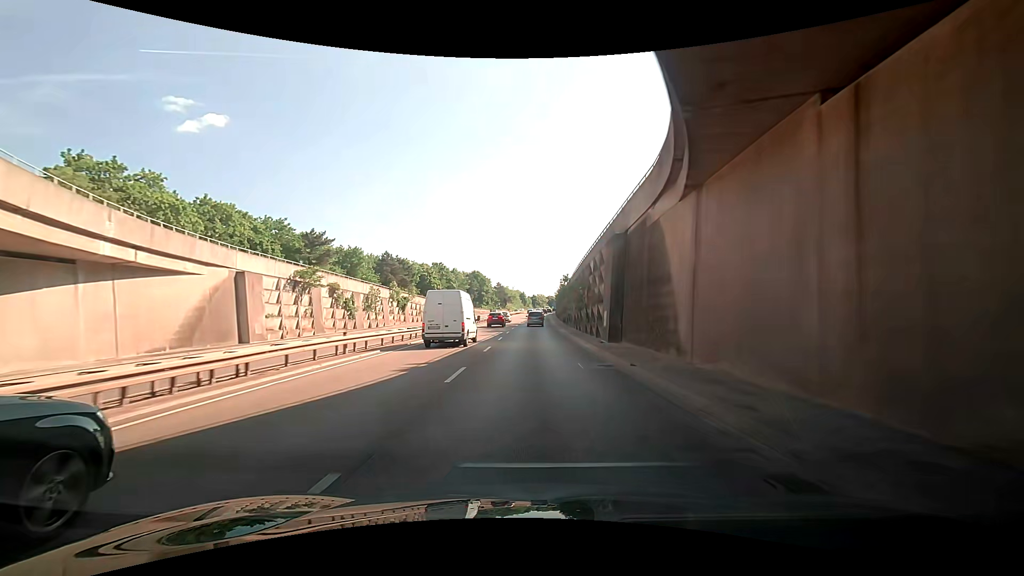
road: trunk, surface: asphalt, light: Day
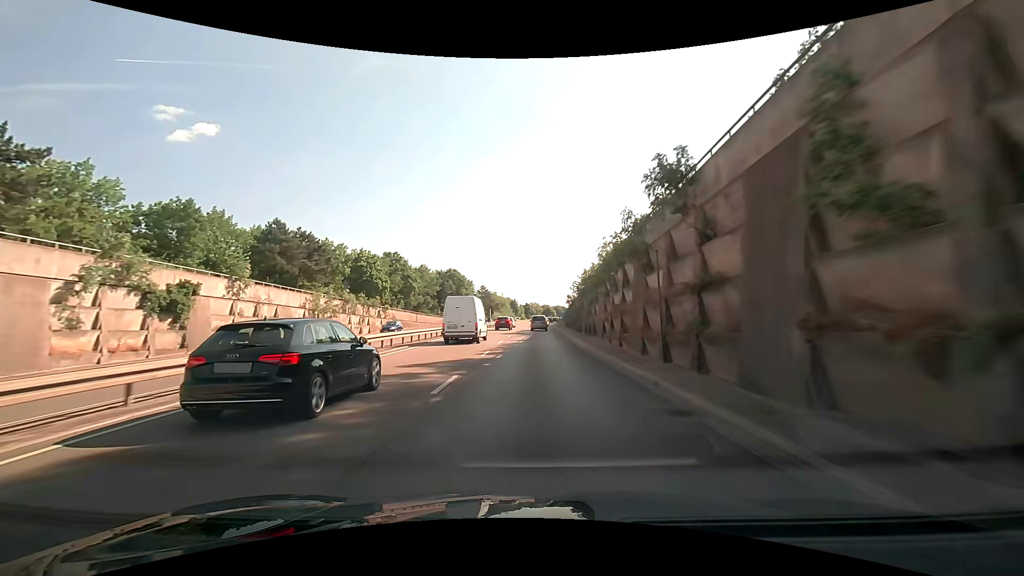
(+2.0, +46.2) m; +4°
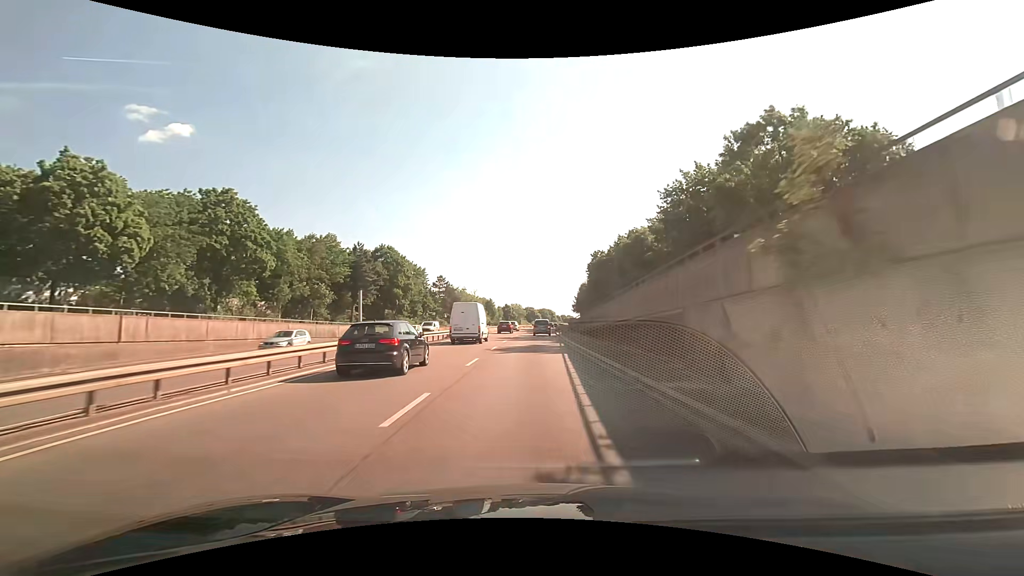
(+0.6, +56.7) m; +2°
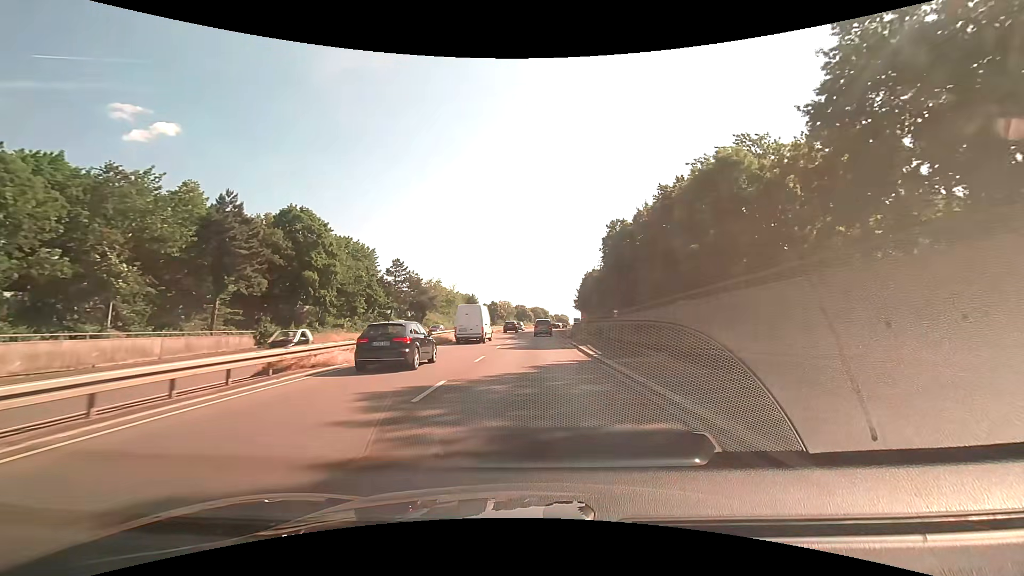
(+0.5, +33.8) m; +1°
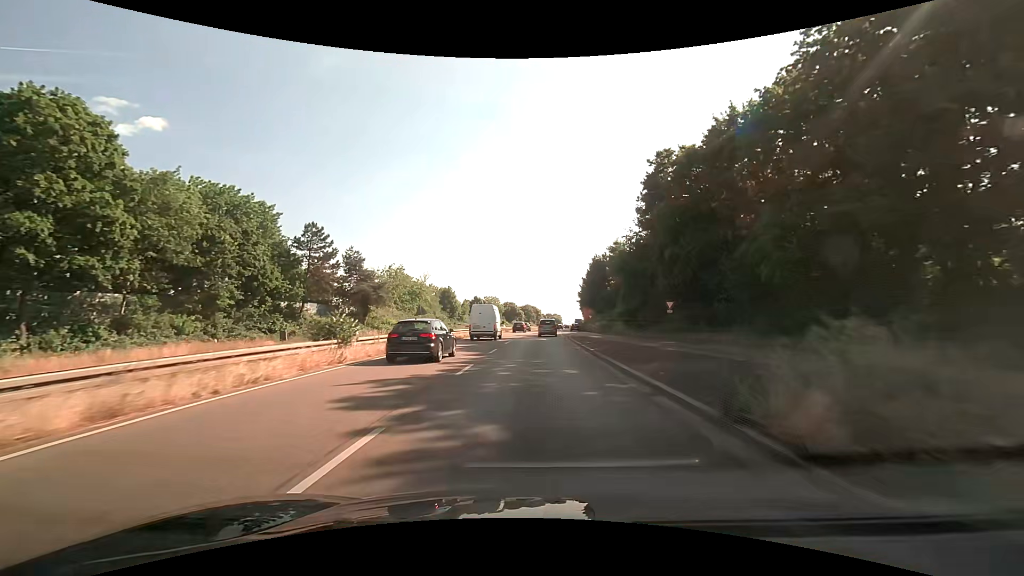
(+0.3, +32.0) m; +1°
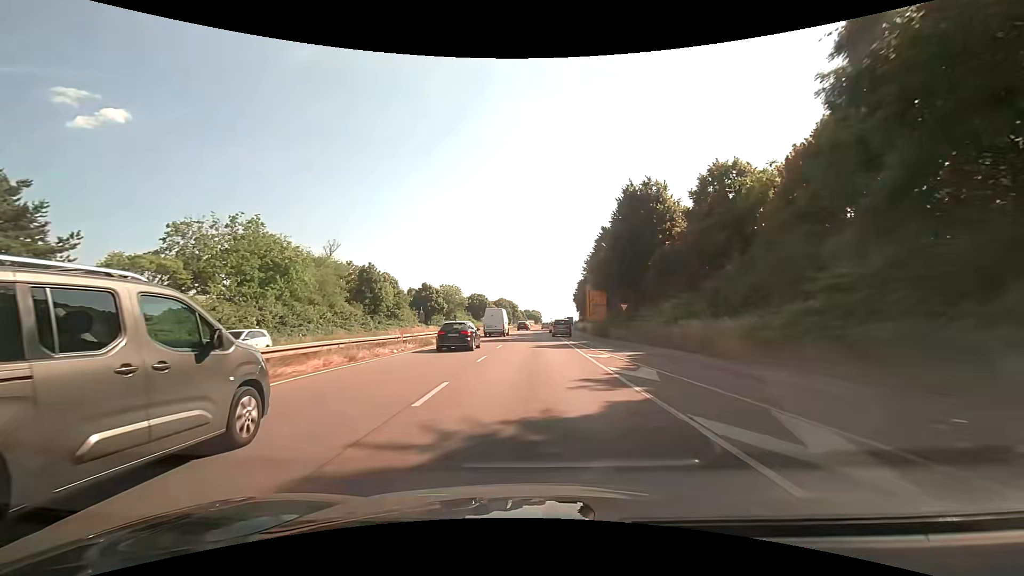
(+0.9, +49.1) m; +2°
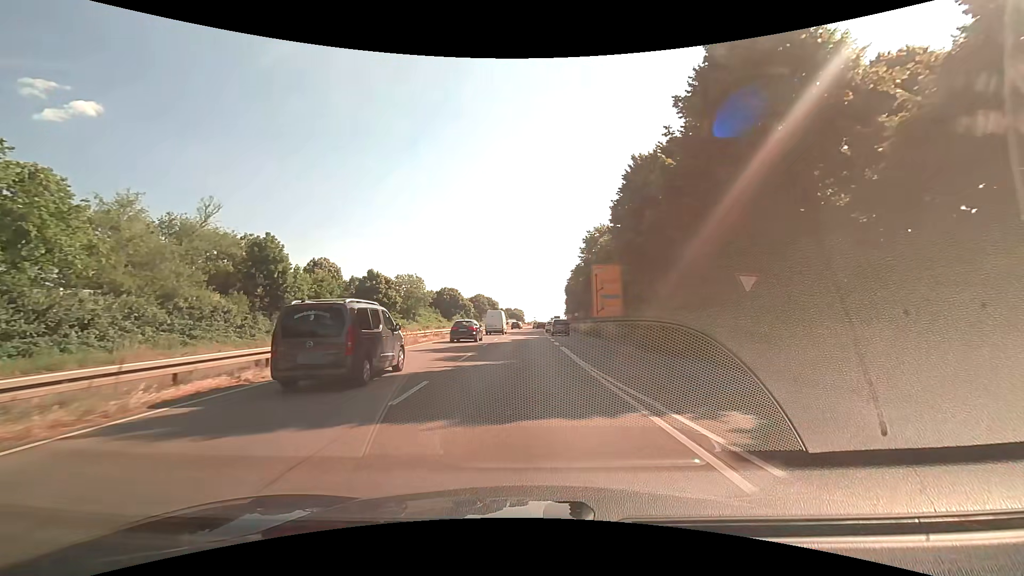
(+0.5, +26.6) m; +2°
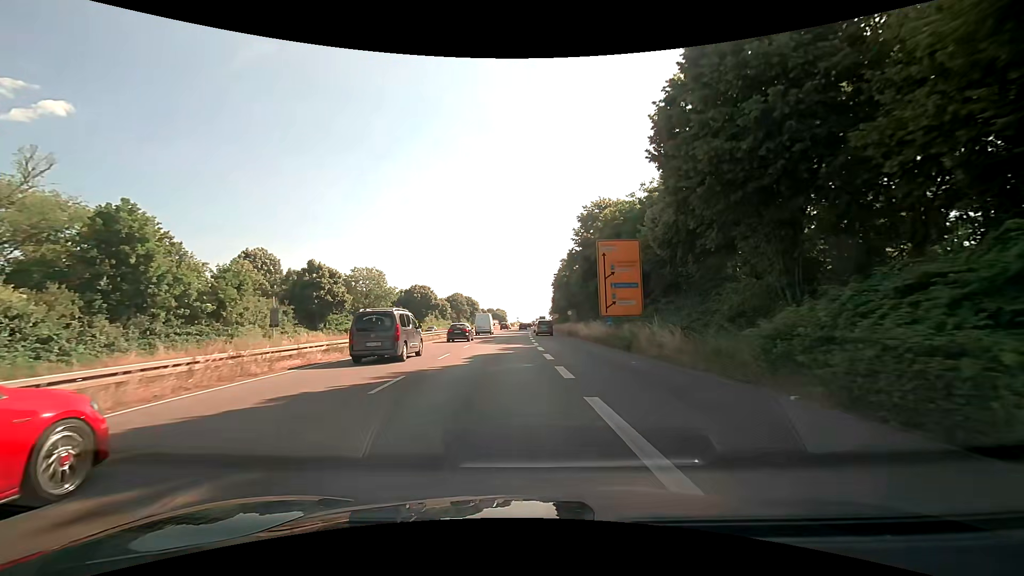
(+0.3, +16.5) m; +2°
